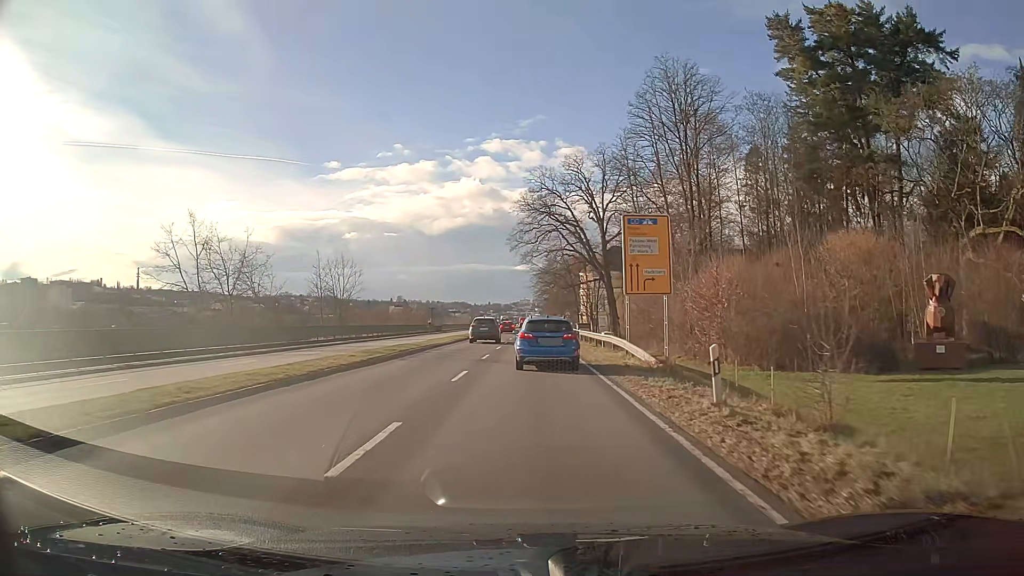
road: primary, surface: asphalt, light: Day
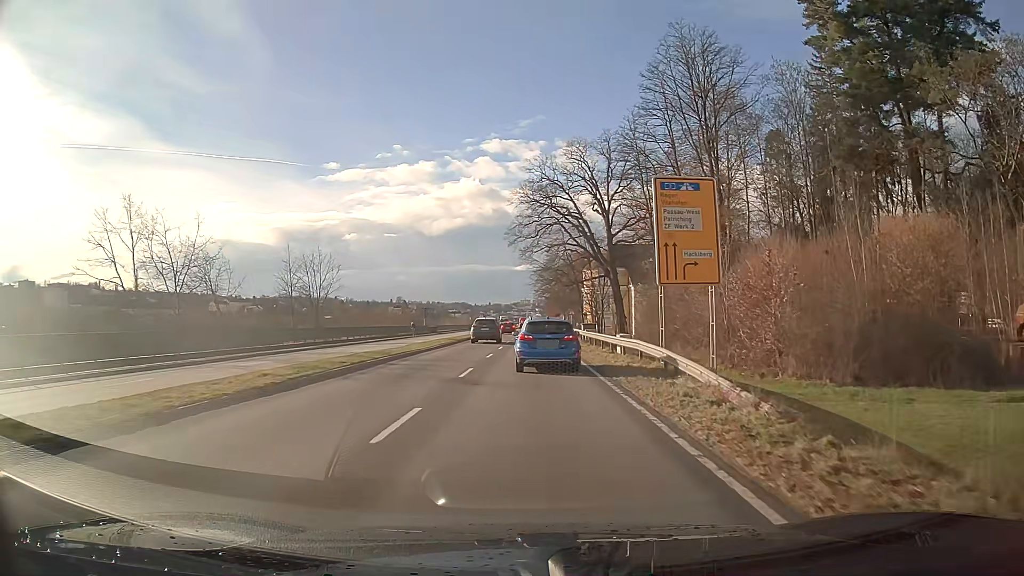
(0.0, +7.4) m; 0°
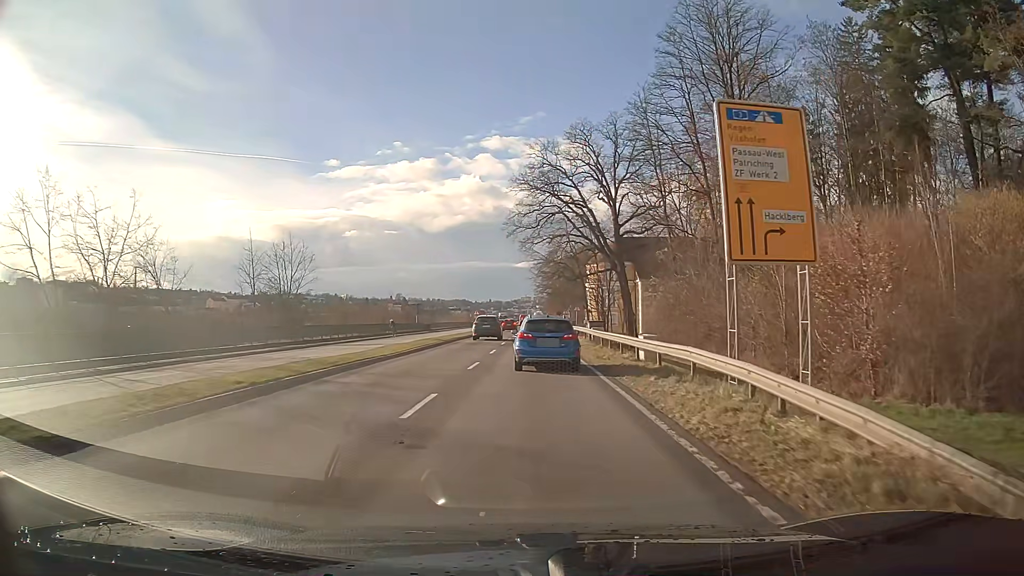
(0.0, +7.3) m; 0°
(0, +10) (0, +20) (0, +30) (0, +40) (0, +50) (0, +60) (0, +70) (0, +80) (0, +90) (+1, +100) m
